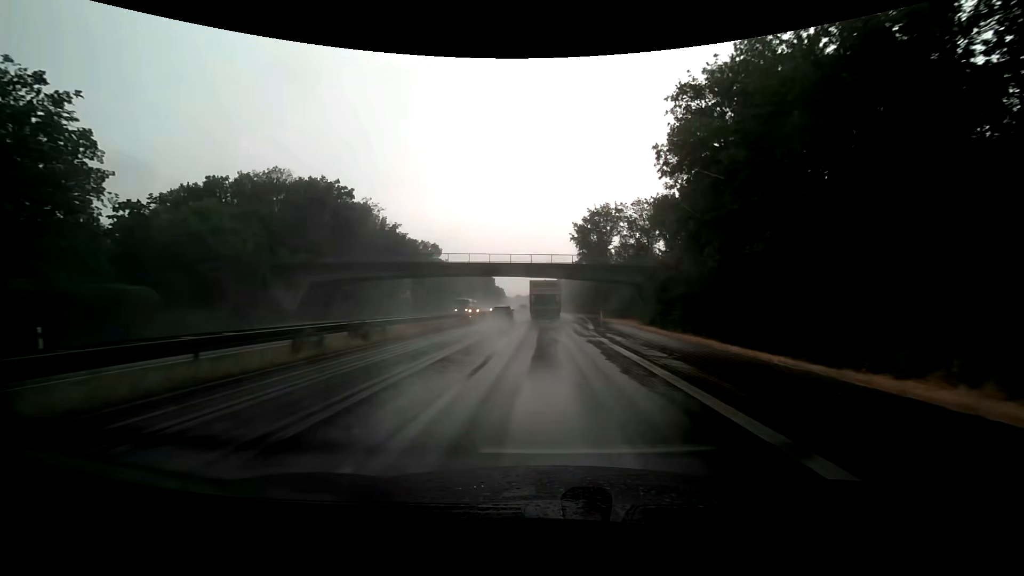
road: trunk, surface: asphalt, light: Day
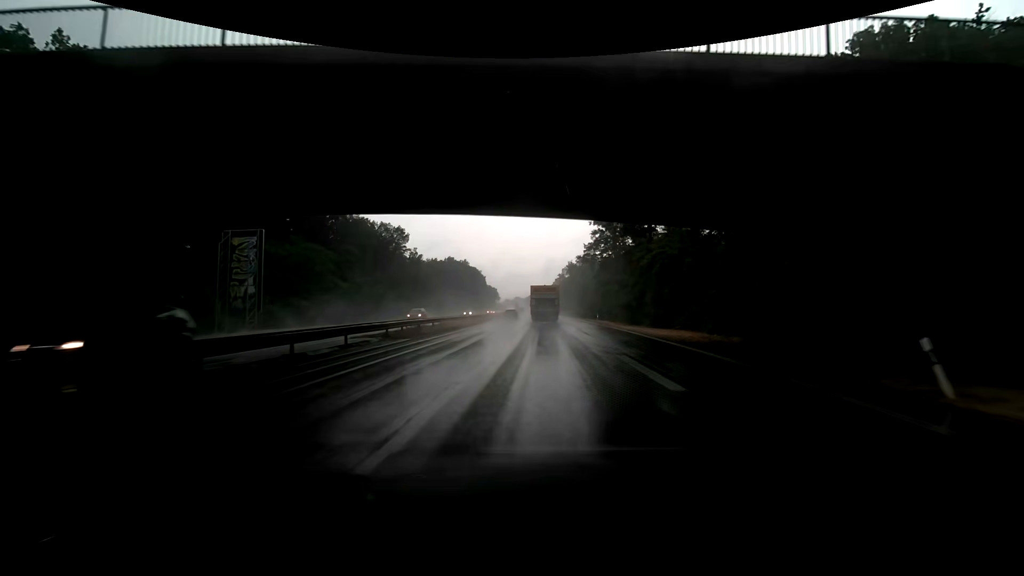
(+0.1, +48.2) m; 0°
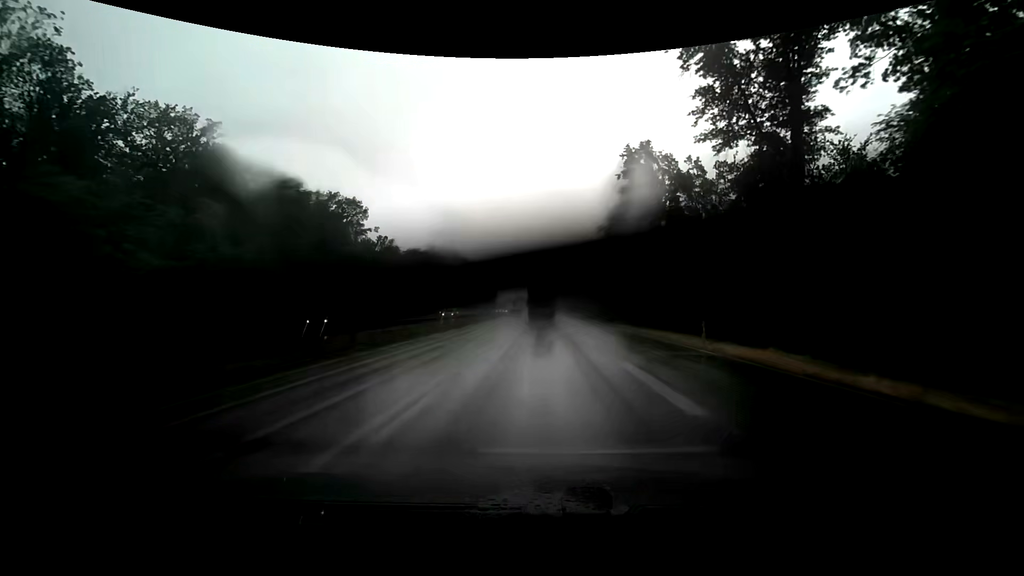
(+0.3, +38.2) m; 0°
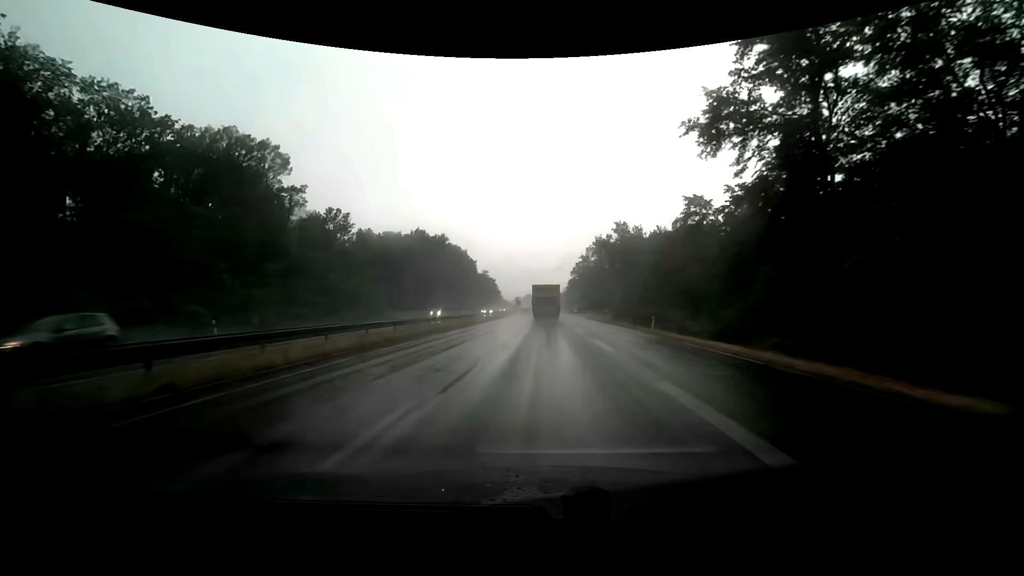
(-0.6, +39.4) m; -2°
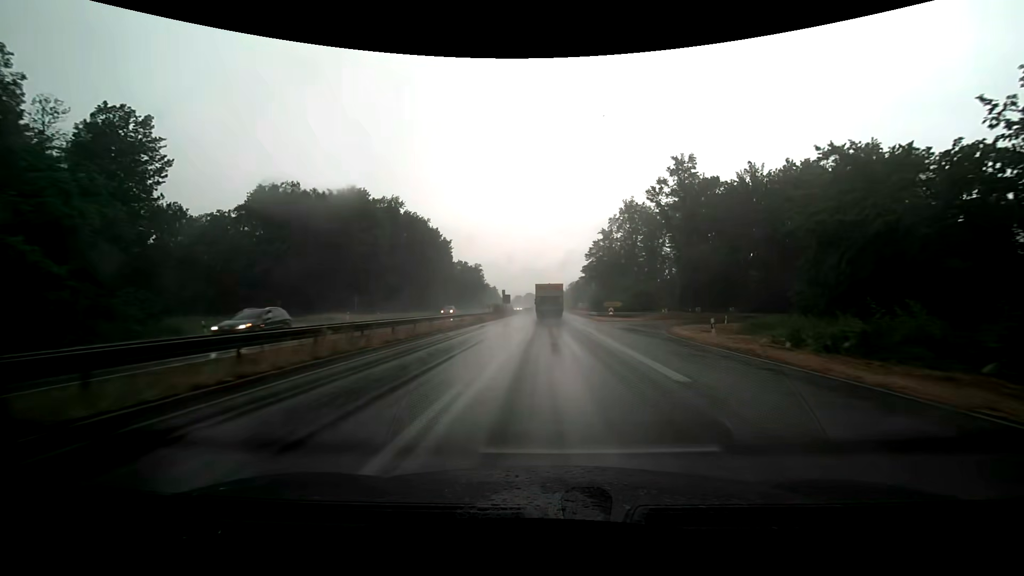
(-0.4, +54.2) m; 0°
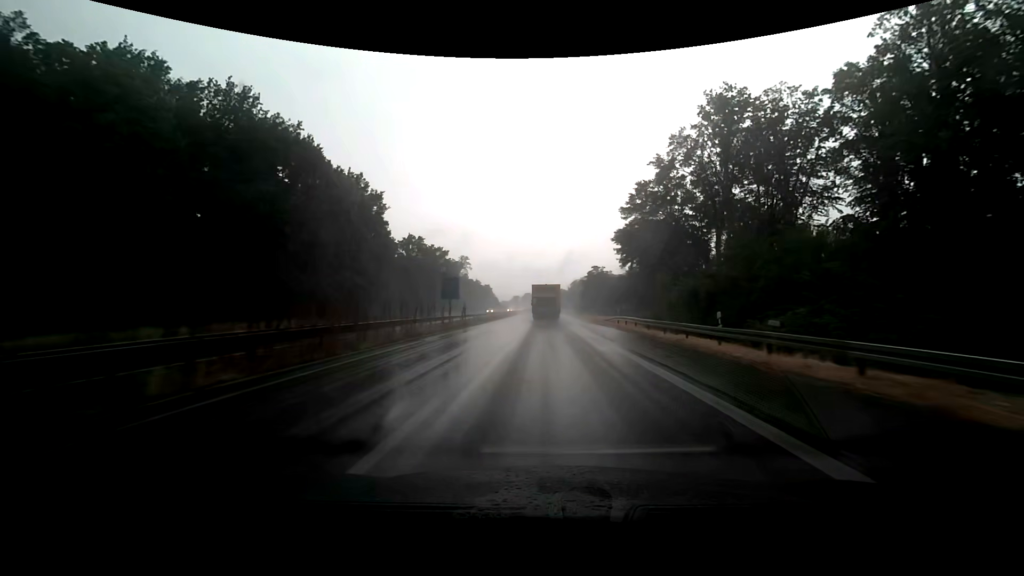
(+0.2, +55.8) m; 0°
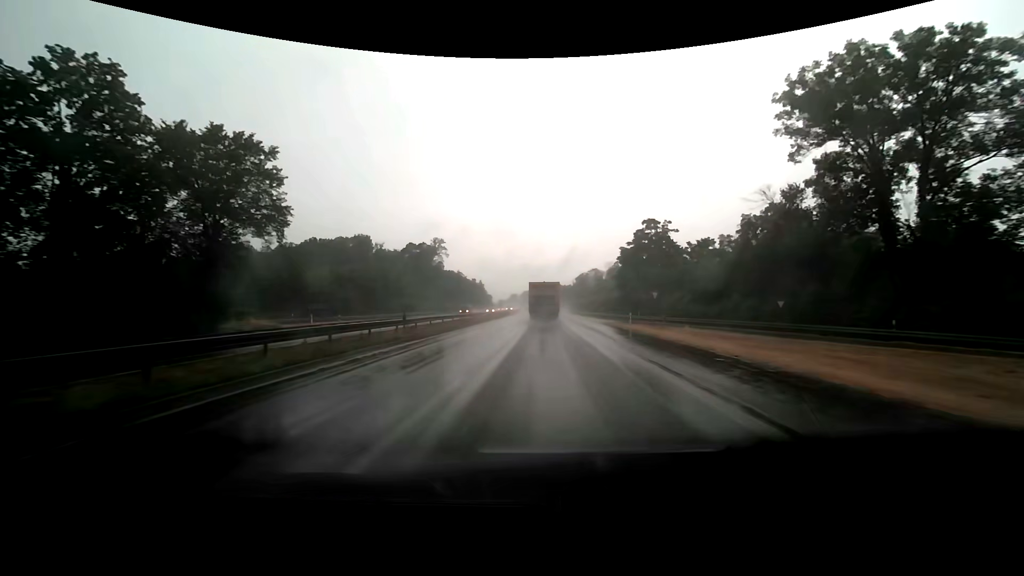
(+0.1, +71.6) m; 0°
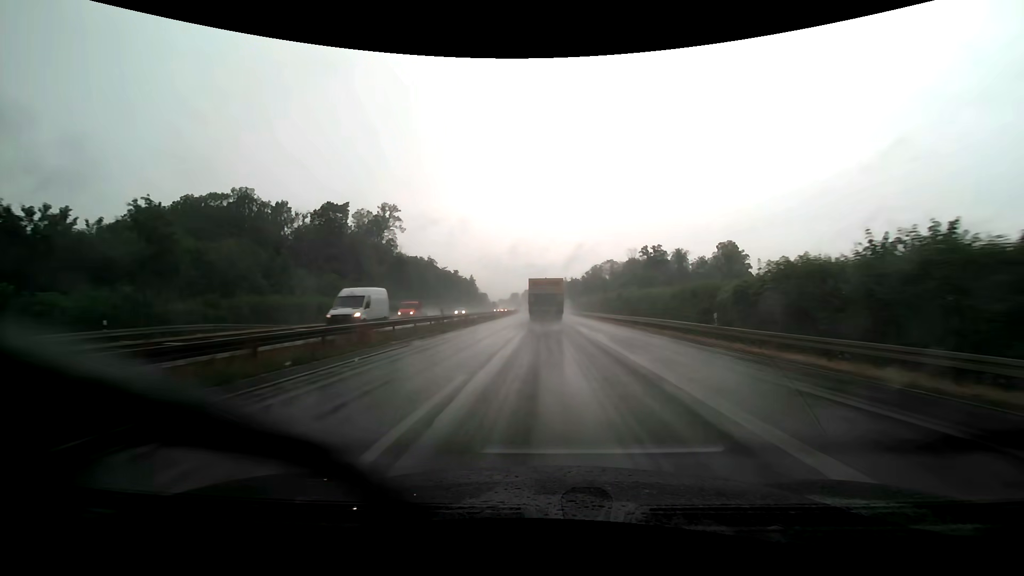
(-0.1, +73.0) m; 0°
(0, +10) (0, +20) (0, +30) (0, +40) (0, +50) (0, +60) (0, +70) (-1, +80) (-1, +90) (-1, +100) m
